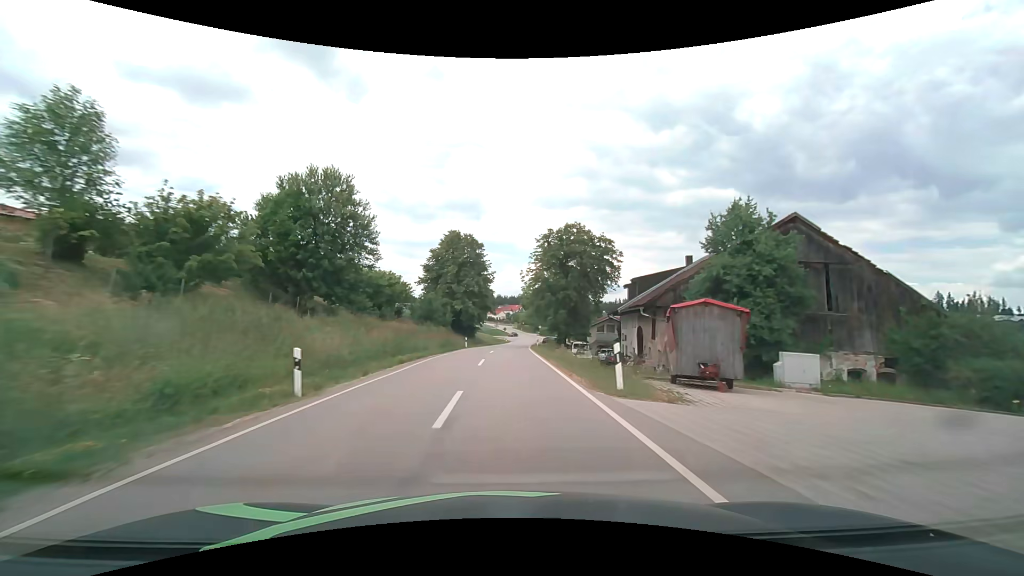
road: tertiary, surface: asphalt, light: Day
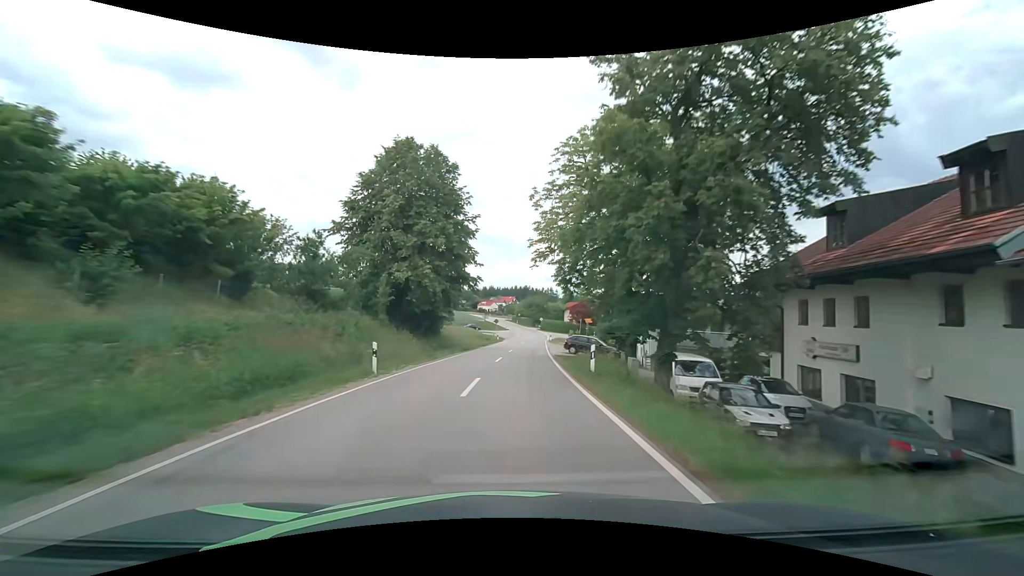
(0.0, +32.5) m; +1°
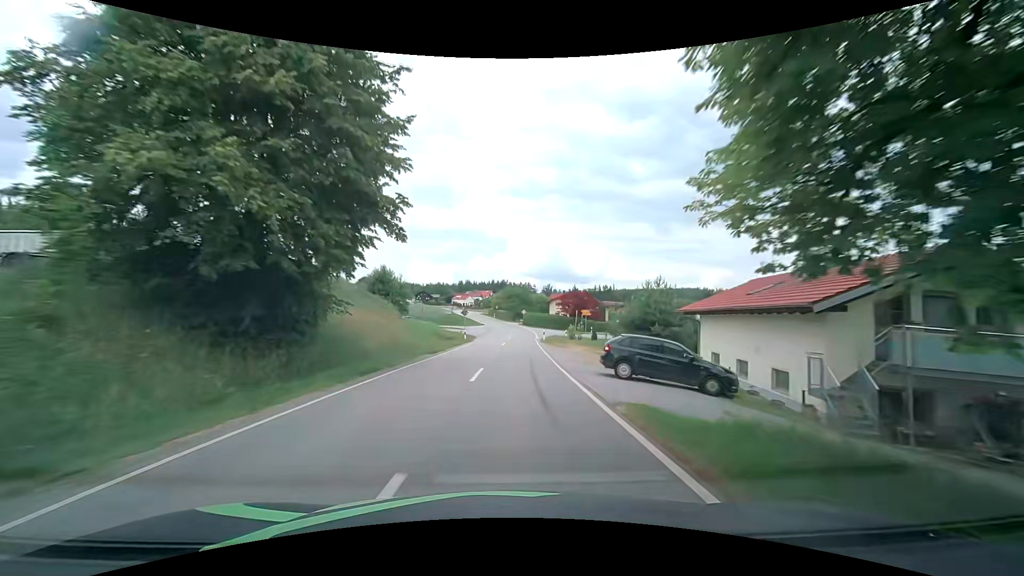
(+0.5, +21.7) m; +2°
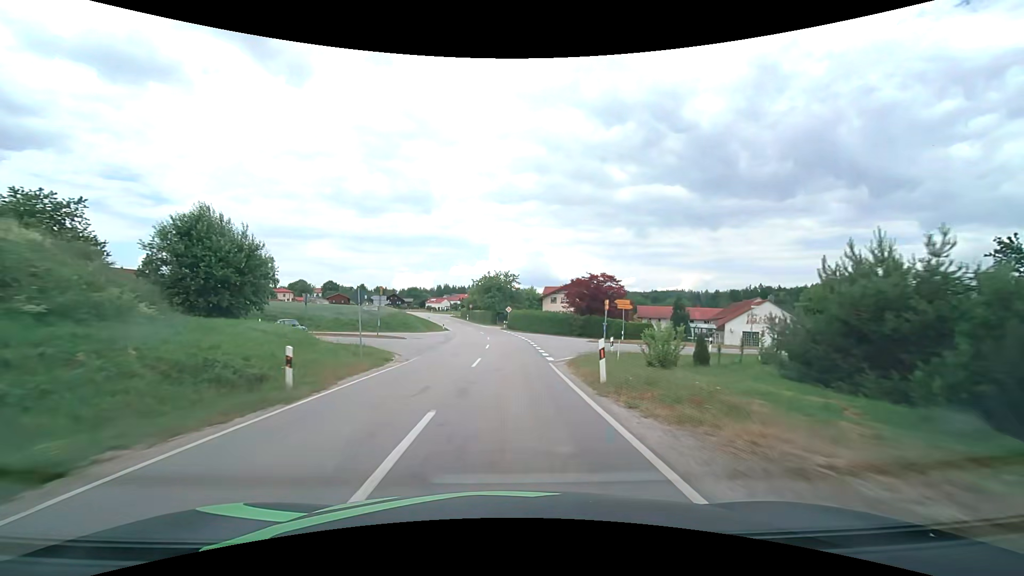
(+1.0, +32.6) m; +2°
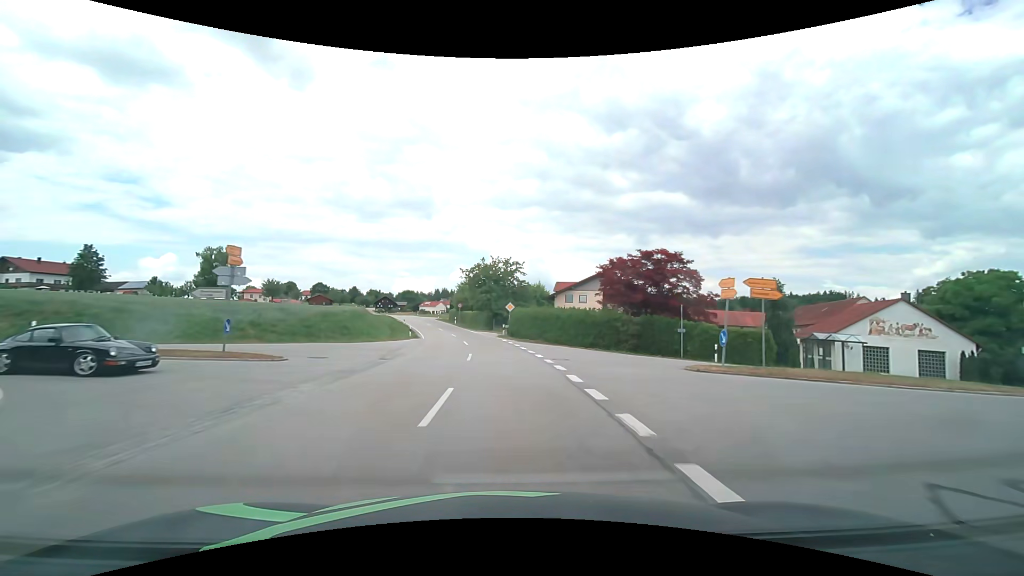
(+0.1, +21.5) m; 0°
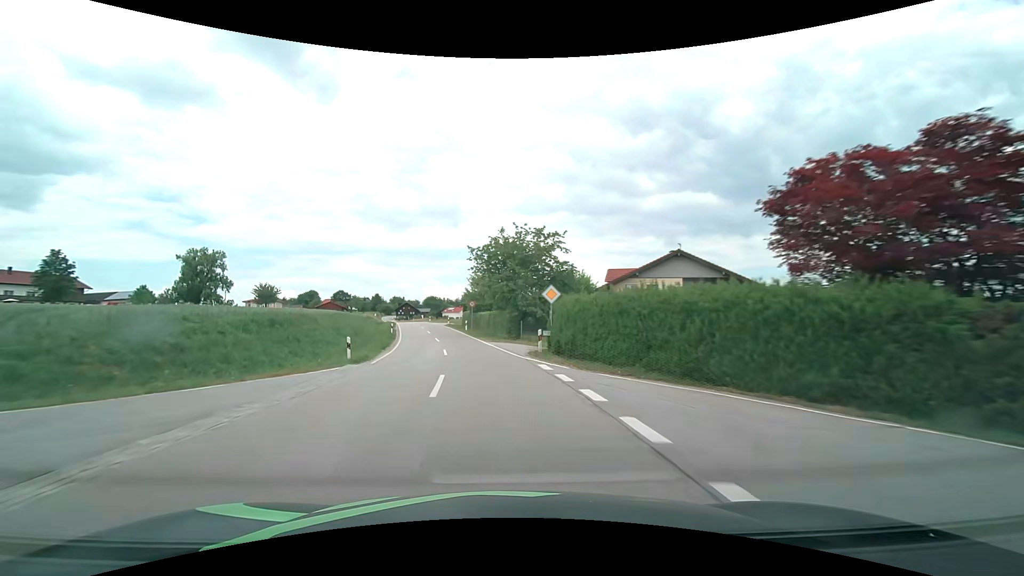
(-0.3, +21.4) m; -3°
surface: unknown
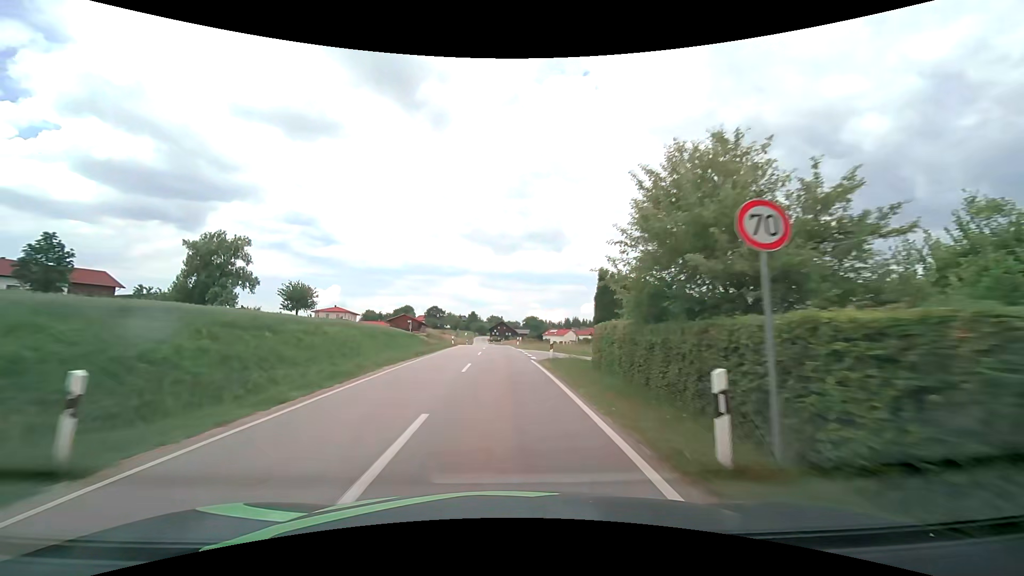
(-5.0, +41.7) m; -12°
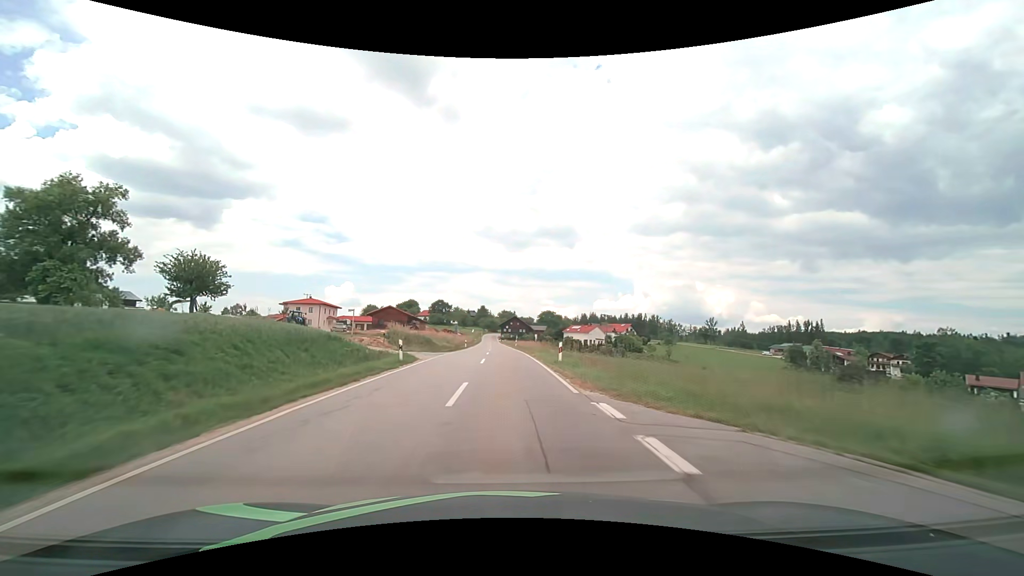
(-0.7, +31.2) m; -2°
(0, +10) (0, +20) (0, +30) (0, +40) (-1, +50) (-1, +60) (-1, +70) (-1, +80) (-2, +90) (-2, +100) m
